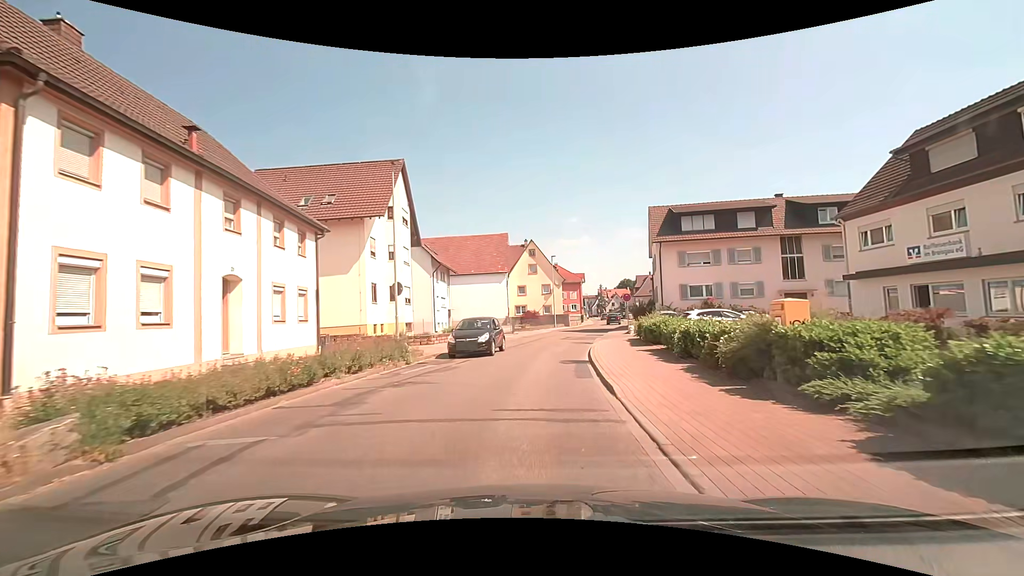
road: secondary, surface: asphalt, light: Day
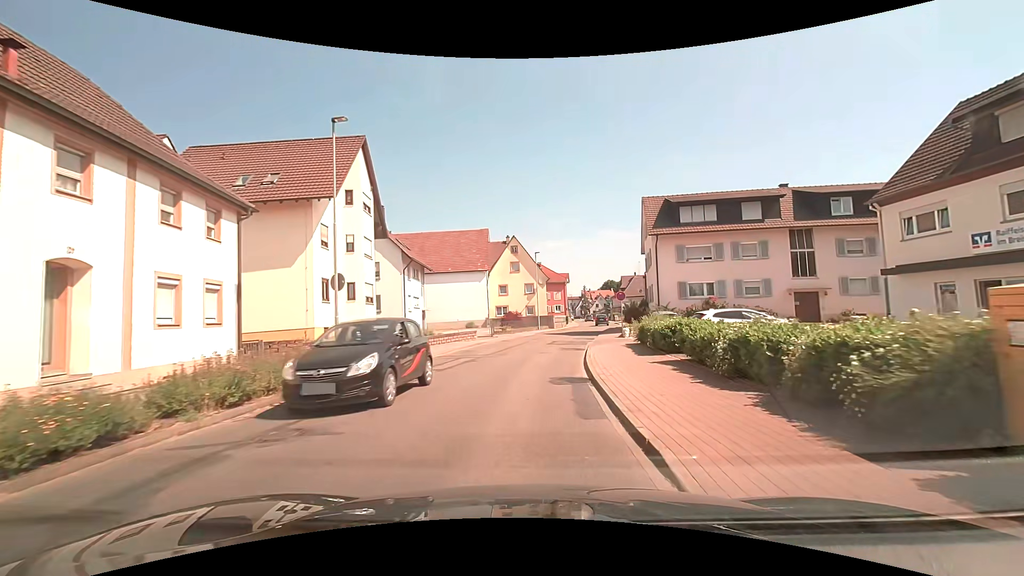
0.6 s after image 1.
(0.0, +4.5) m; +2°
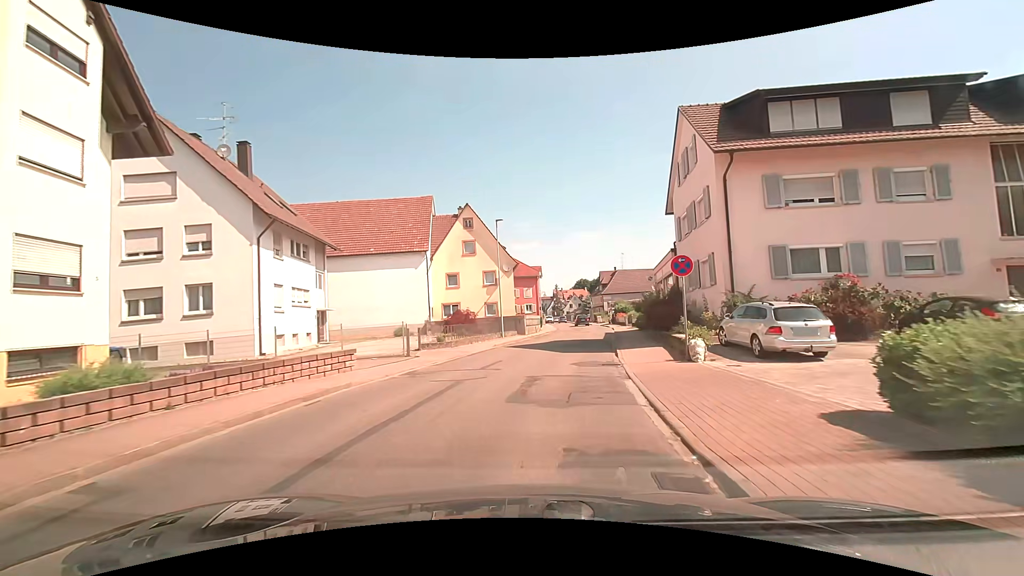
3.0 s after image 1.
(+0.5, +18.1) m; +3°
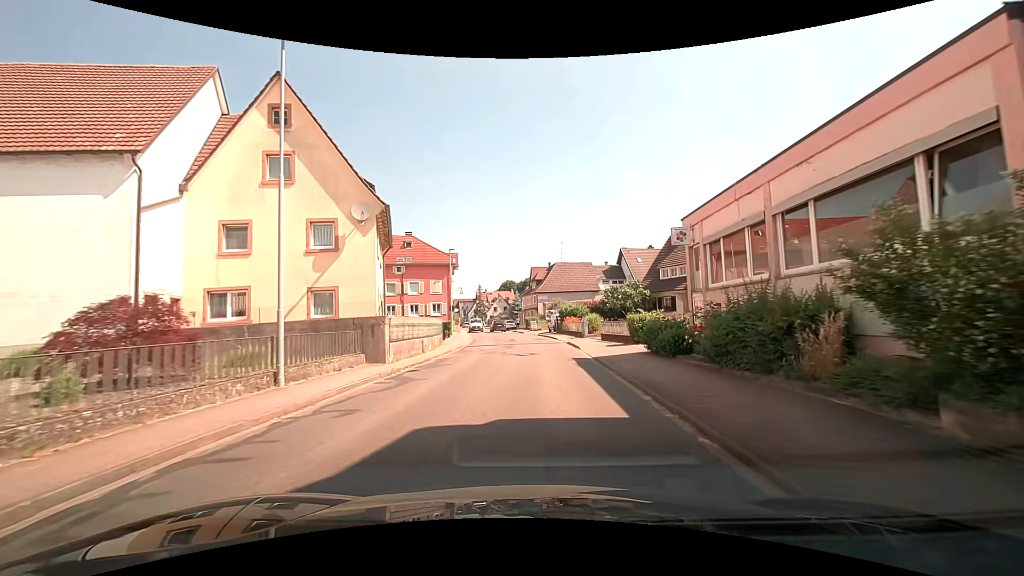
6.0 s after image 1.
(+1.6, +22.8) m; +9°
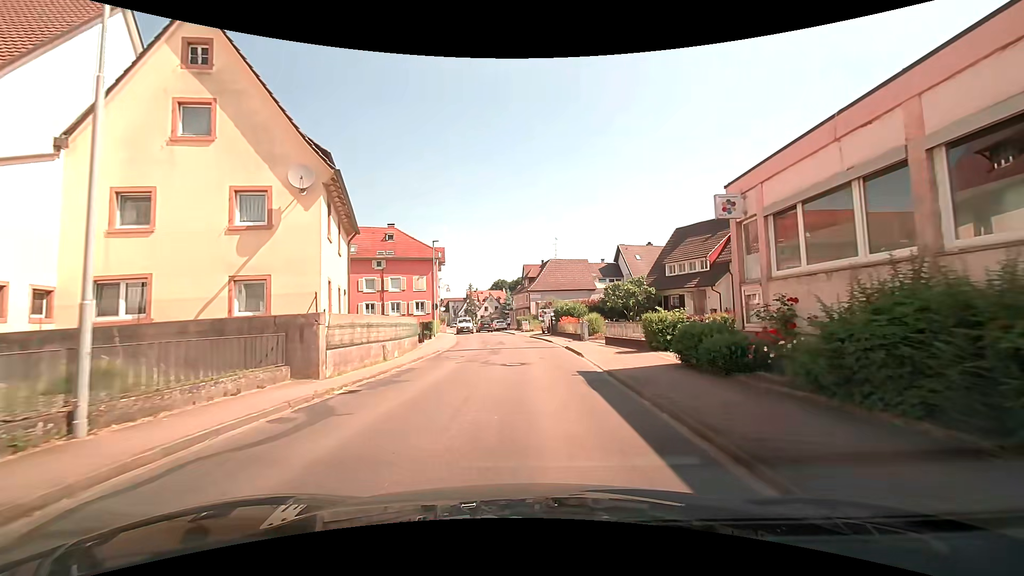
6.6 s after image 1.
(0.0, +4.6) m; +1°
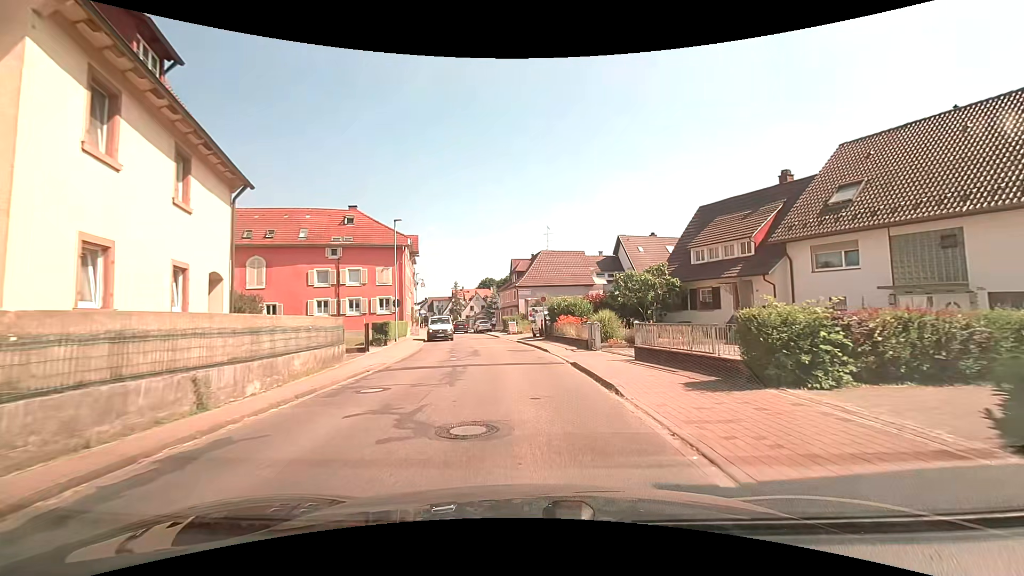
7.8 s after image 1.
(+0.1, +9.0) m; +1°
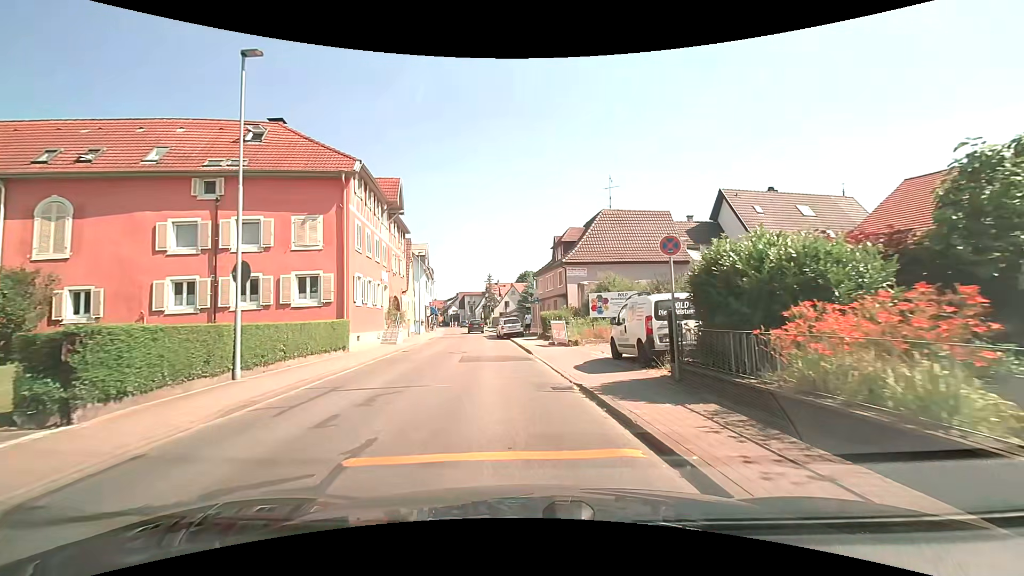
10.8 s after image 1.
(-0.8, +21.8) m; -5°
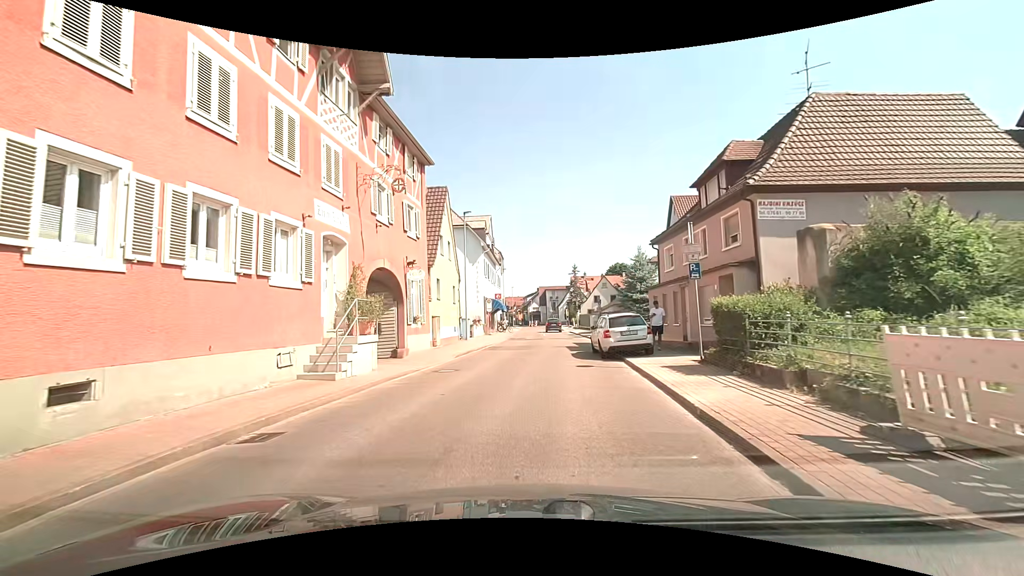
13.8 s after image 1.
(-1.2, +18.6) m; -10°
(0, +10) (0, +20) (0, +30) (+1, +40) (+3, +50) (+3, +60) (+3, +70) (+3, +80) (+3, +90) (+3, +100) m
